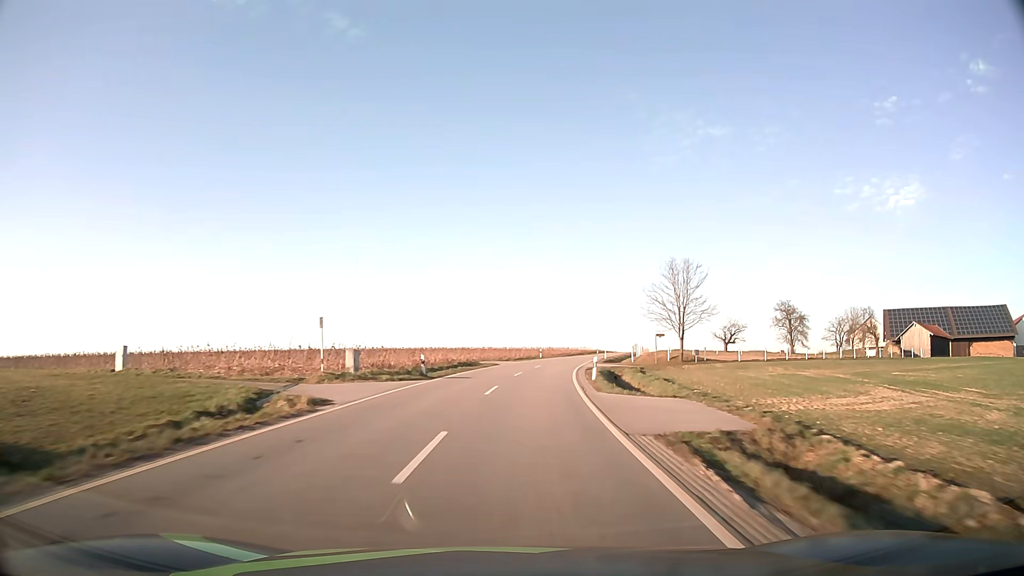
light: Day
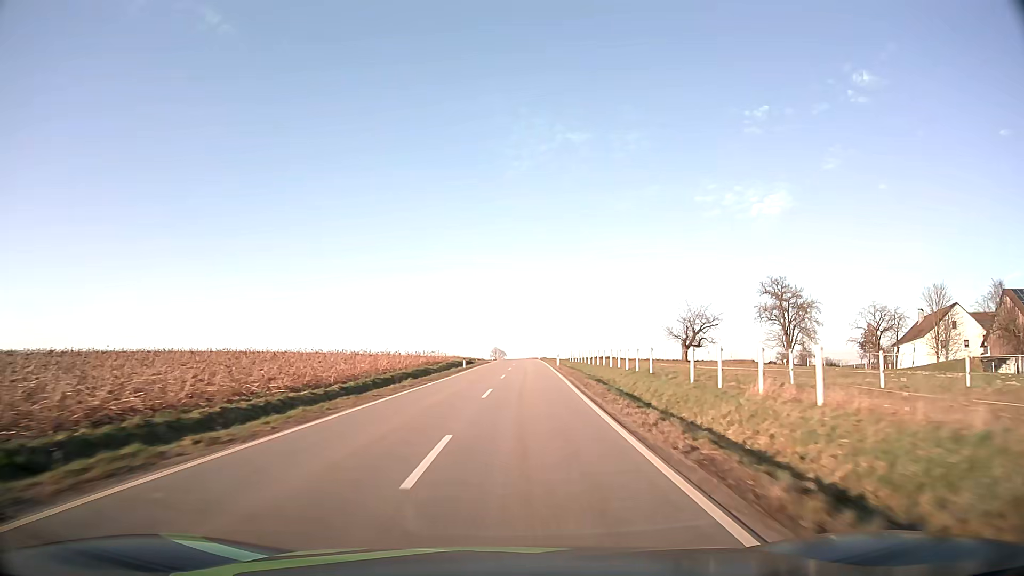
(+8.6, +72.5) m; +13°
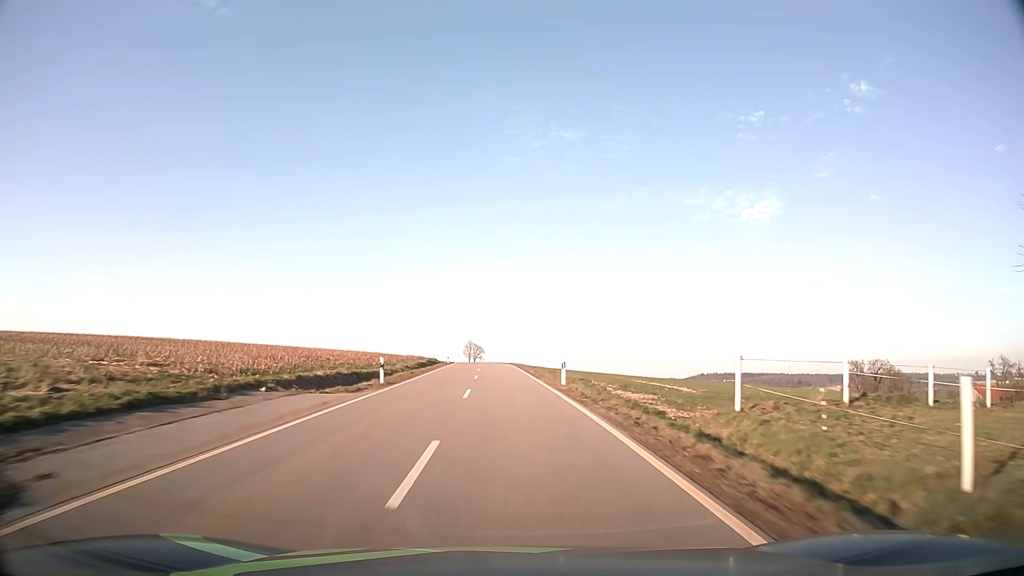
(+2.7, +74.0) m; +2°
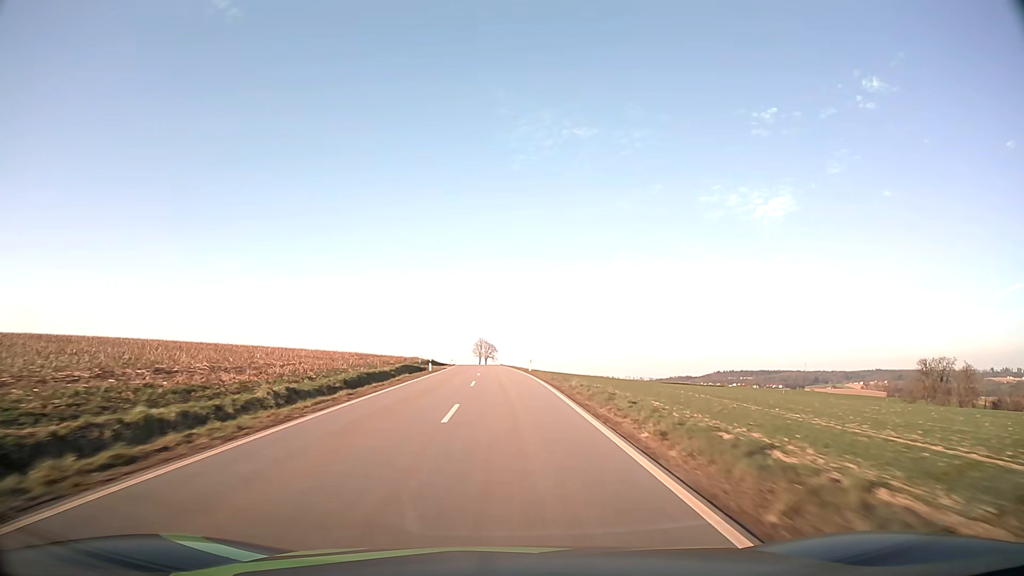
(-0.3, +30.2) m; -1°
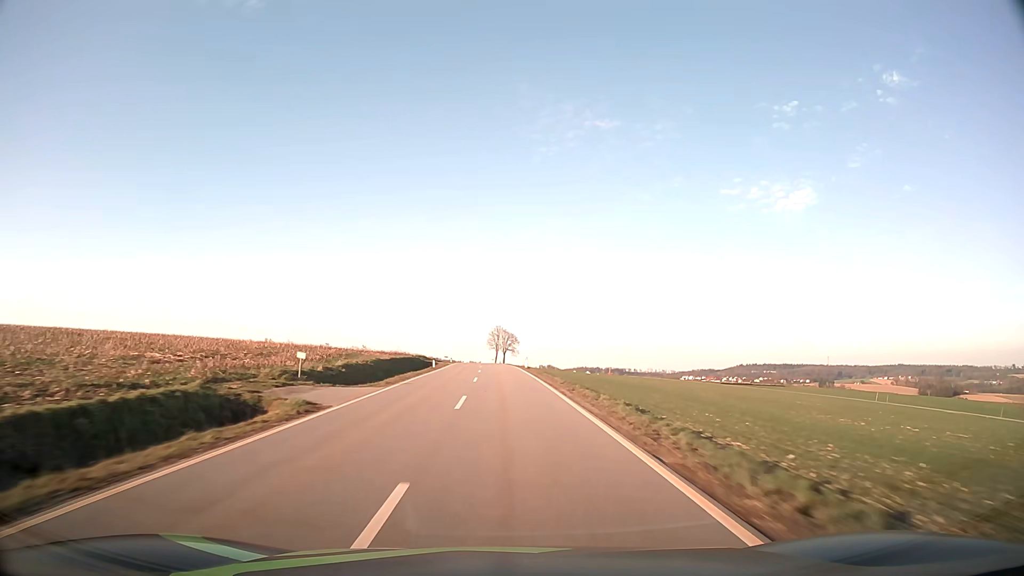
(-0.8, +46.1) m; -2°
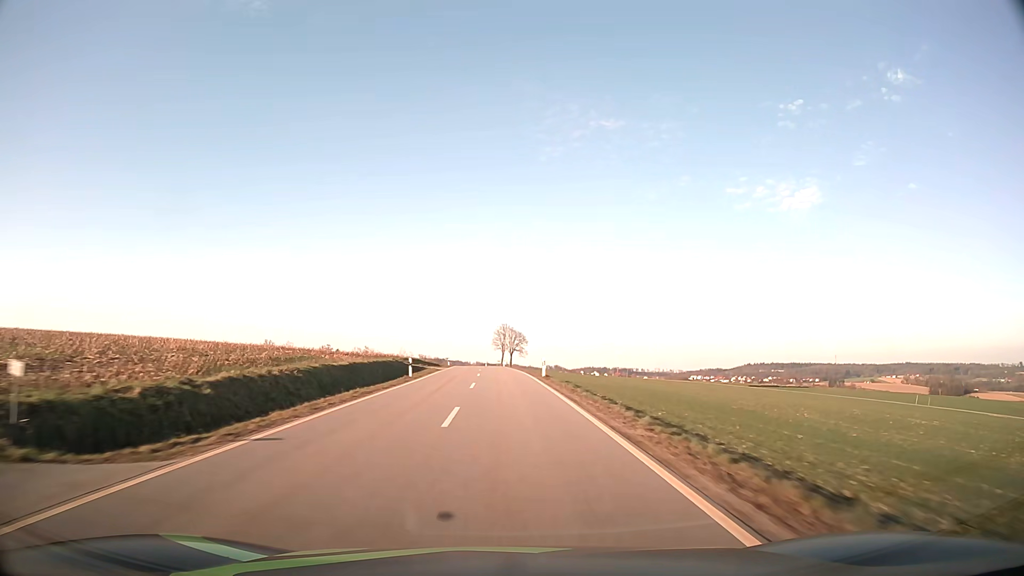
(-0.1, +15.6) m; -1°
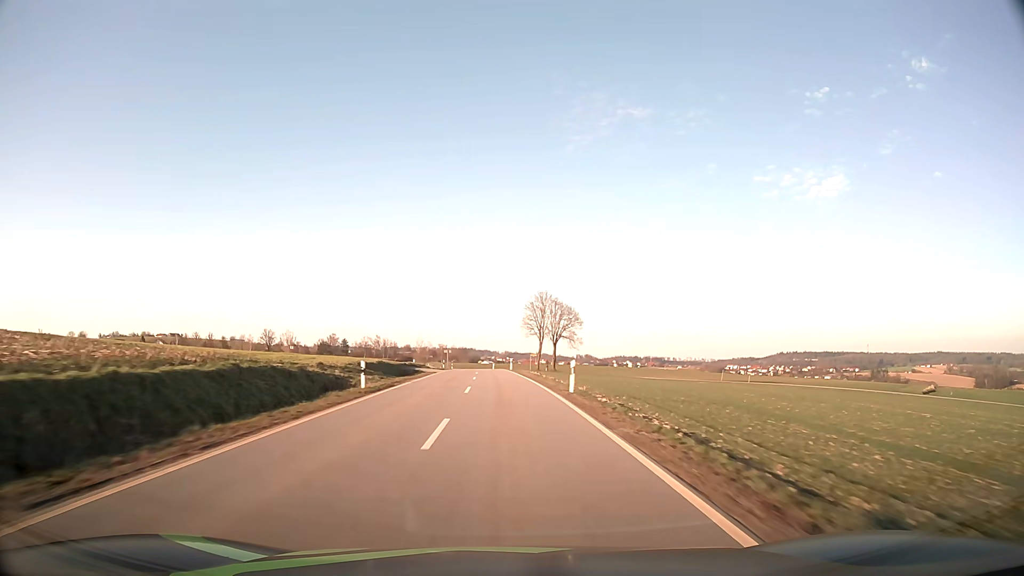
(-1.4, +63.7) m; -2°
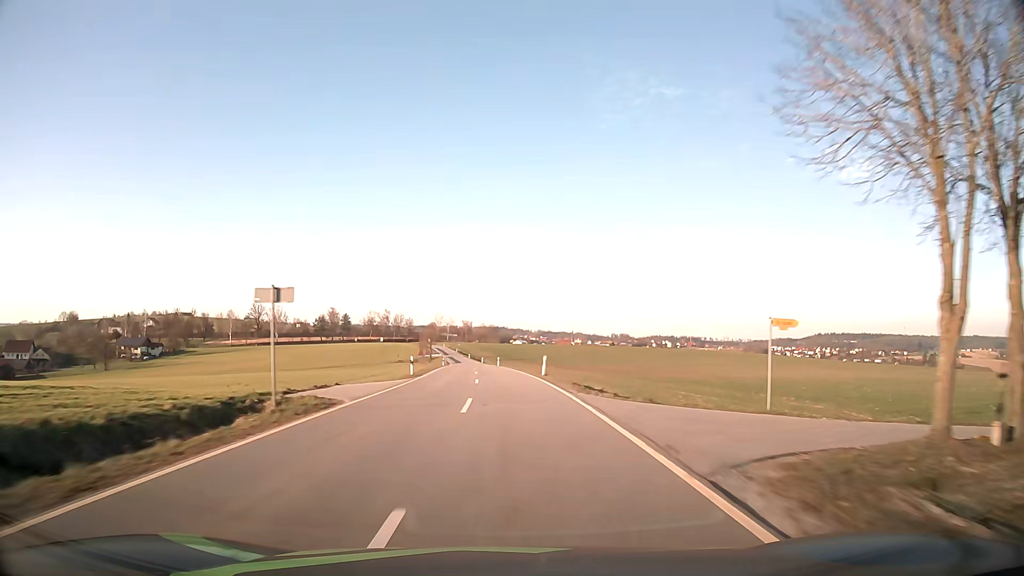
(-2.3, +80.5) m; -3°
(0, +10) (0, +20) (0, +30) (-1, +40) (-1, +50) (-2, +60) (-2, +70) (-3, +80) (-3, +90) (-4, +100) m
